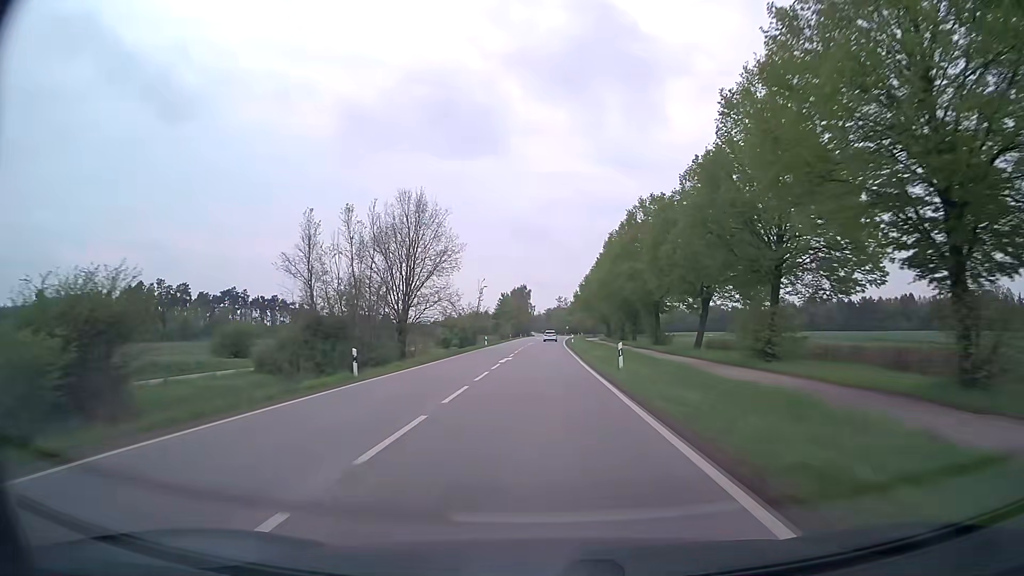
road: secondary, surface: asphalt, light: Day
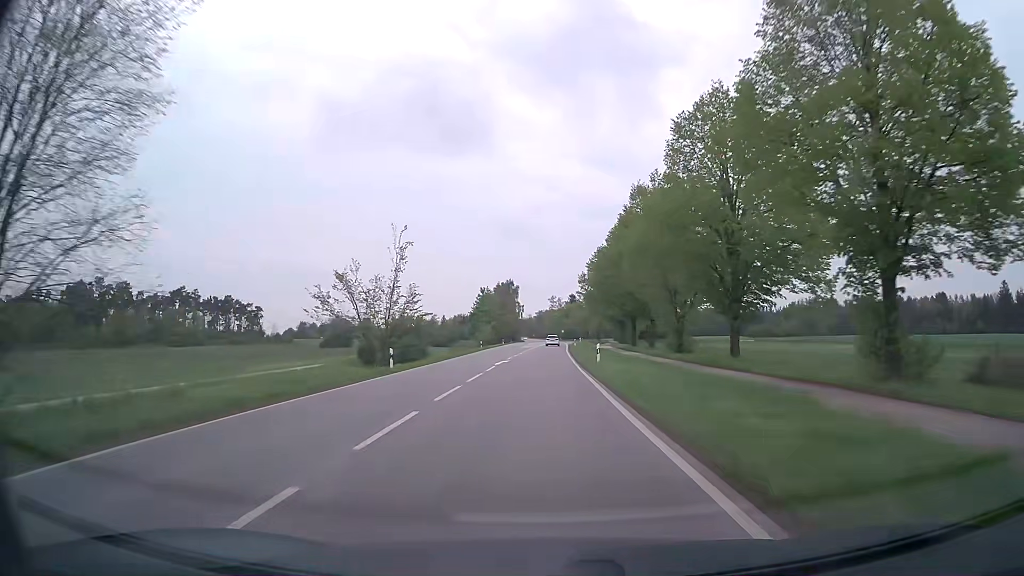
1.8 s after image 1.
(+0.2, +41.2) m; +1°
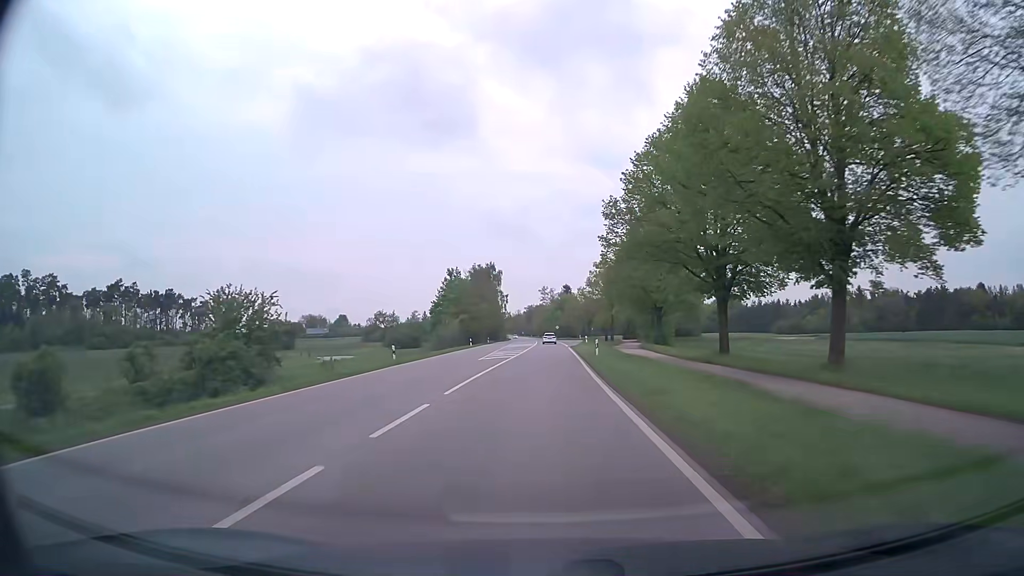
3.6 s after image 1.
(+0.3, +41.2) m; +1°
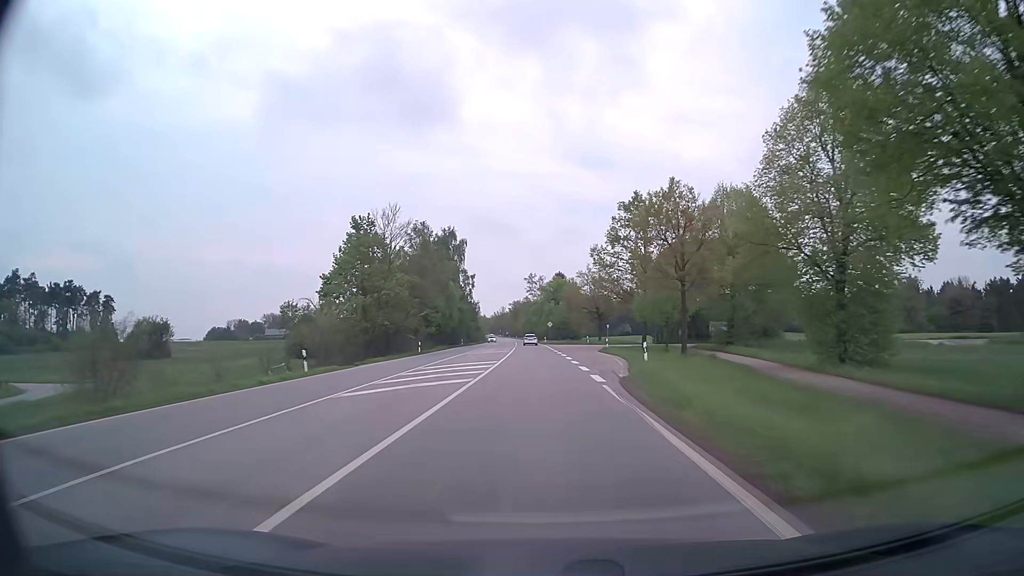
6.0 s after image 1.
(+0.5, +54.6) m; +1°
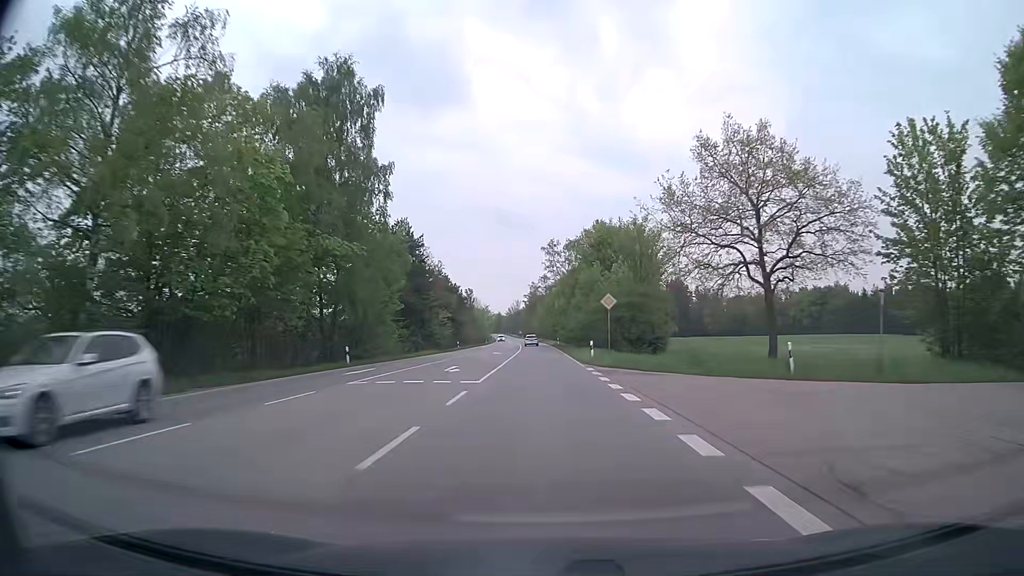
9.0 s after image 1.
(-1.4, +68.1) m; -2°
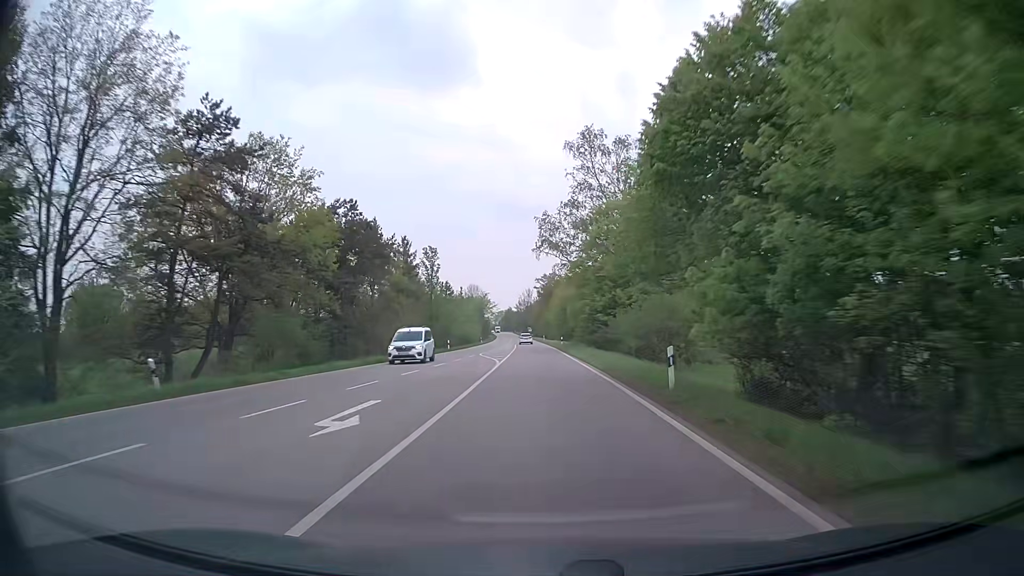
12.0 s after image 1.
(-0.7, +68.4) m; -1°
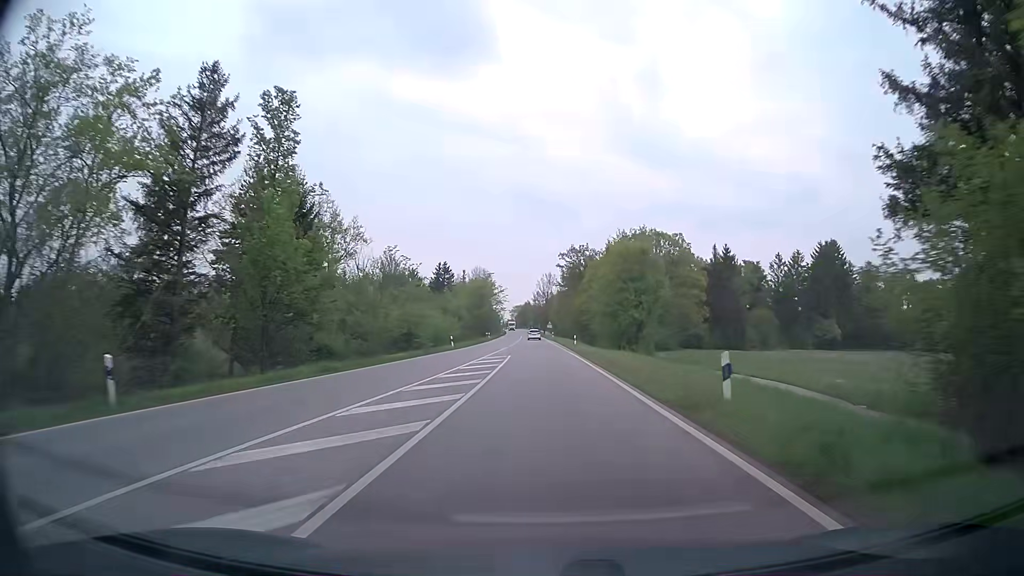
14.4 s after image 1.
(-0.9, +54.5) m; -2°
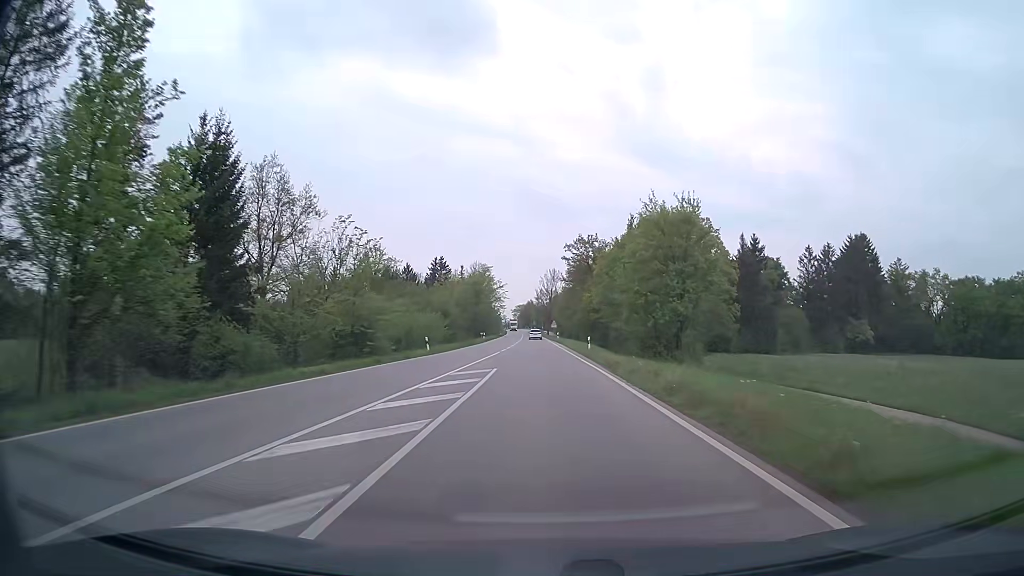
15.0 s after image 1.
(-0.1, +13.6) m; 0°
(0, +10) (0, +20) (0, +30) (0, +40) (0, +50) (0, +60) (0, +70) (0, +80) (-1, +90) (-1, +100) m
